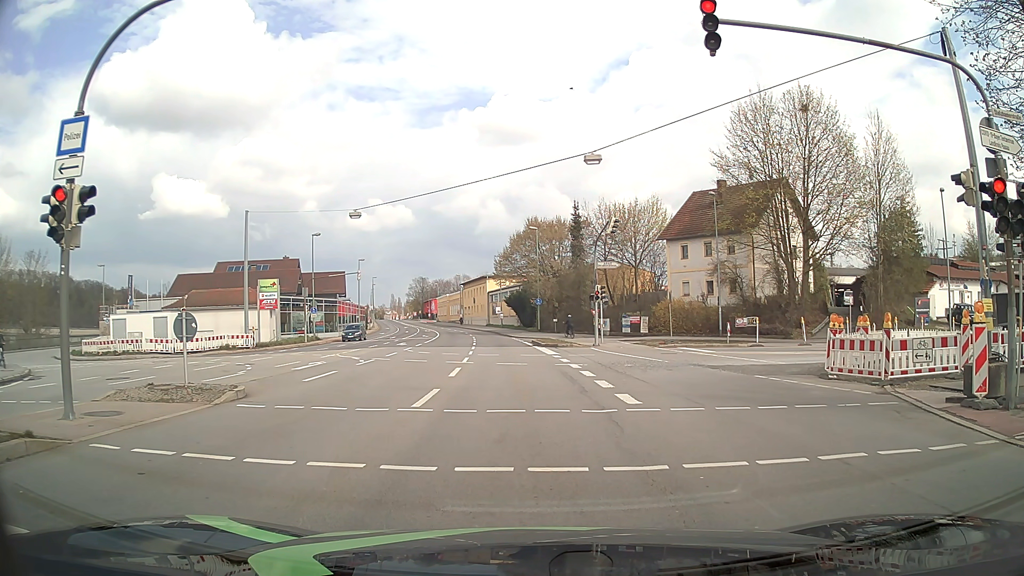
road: primary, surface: asphalt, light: Day
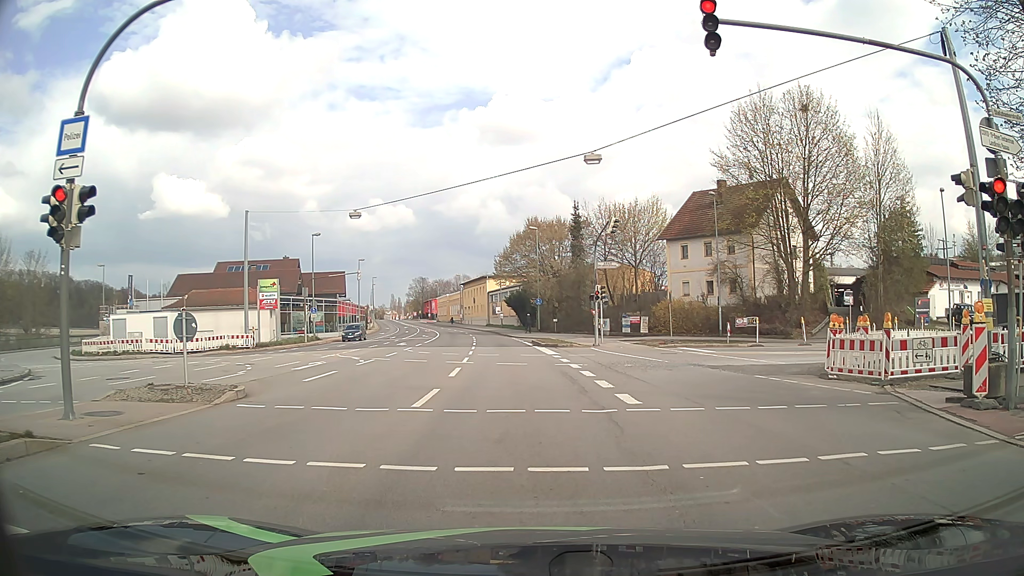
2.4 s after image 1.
(0.0, 0.0) m; 0°
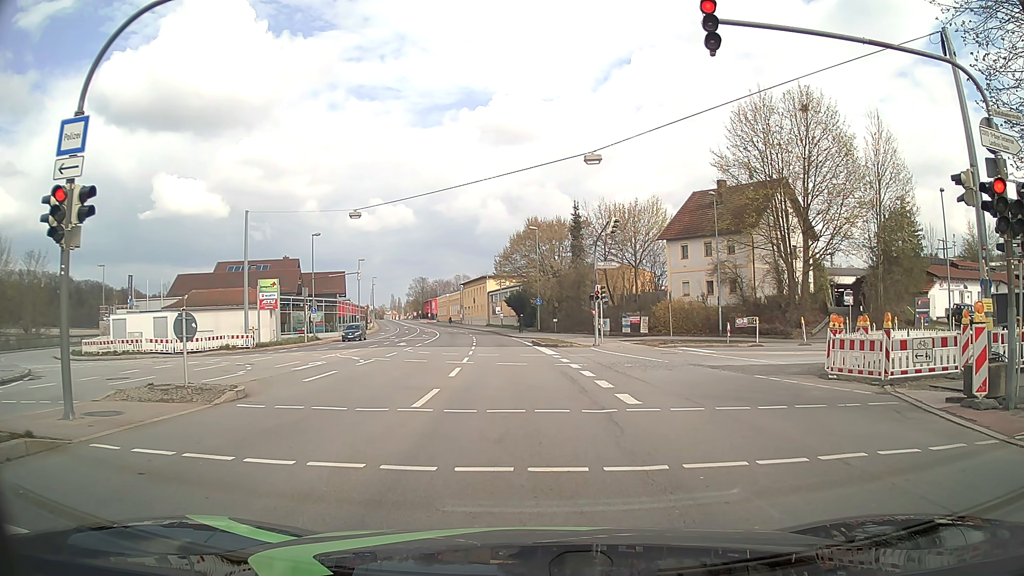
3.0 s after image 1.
(0.0, 0.0) m; 0°
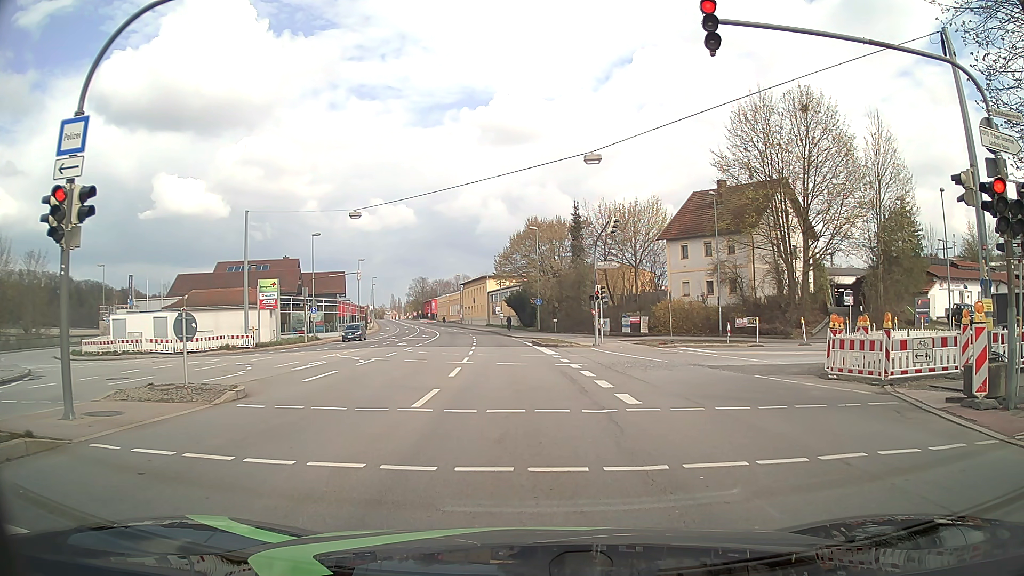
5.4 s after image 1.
(0.0, 0.0) m; 0°
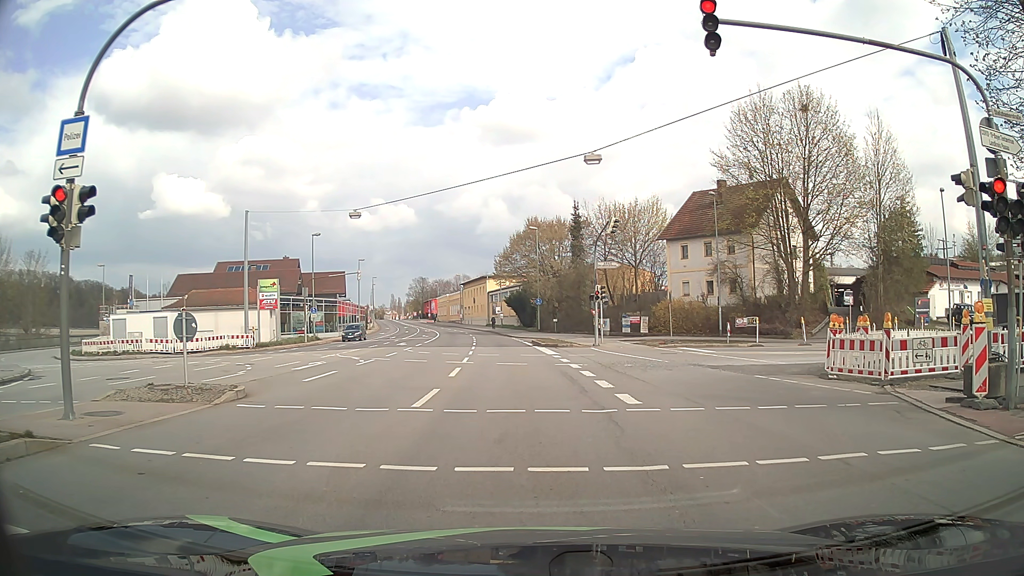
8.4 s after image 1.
(0.0, 0.0) m; 0°
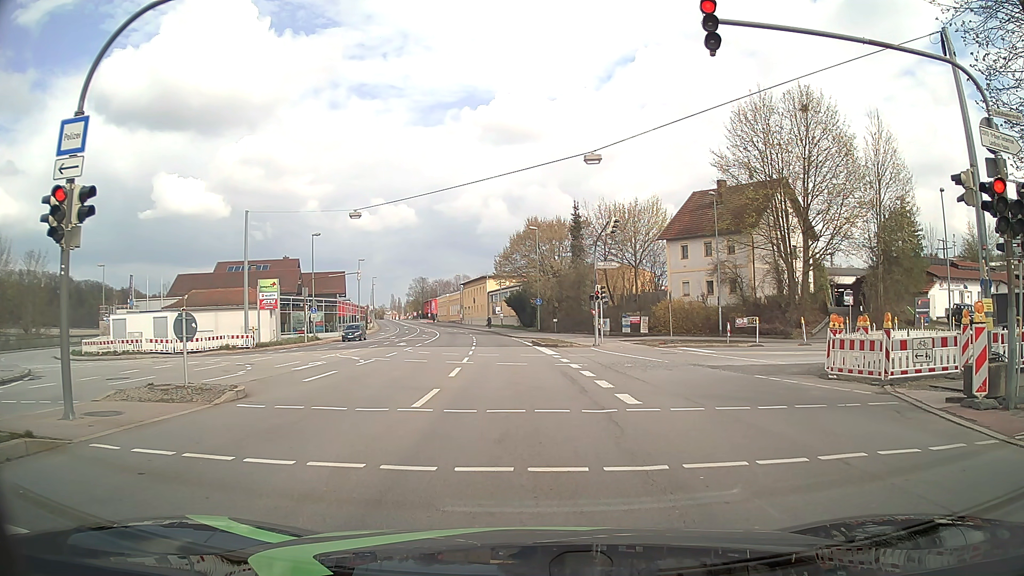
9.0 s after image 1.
(0.0, 0.0) m; 0°
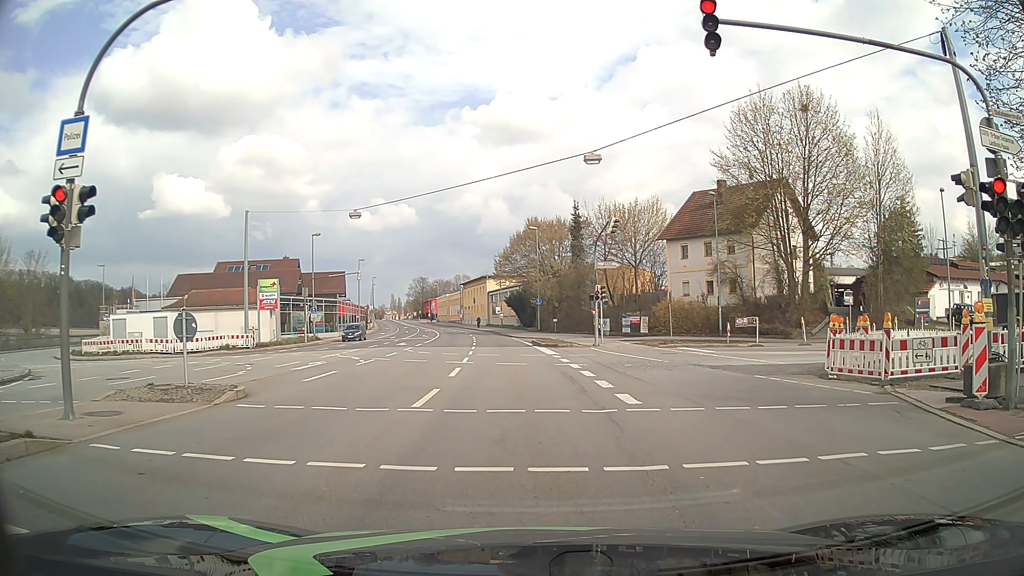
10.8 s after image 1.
(0.0, 0.0) m; 0°
(0, +10) (-1, +20) (-1, +30) (-2, +40) (-3, +50) (-5, +60) (-6, +70) (-8, +80) (-10, +89) (-12, +99) m
